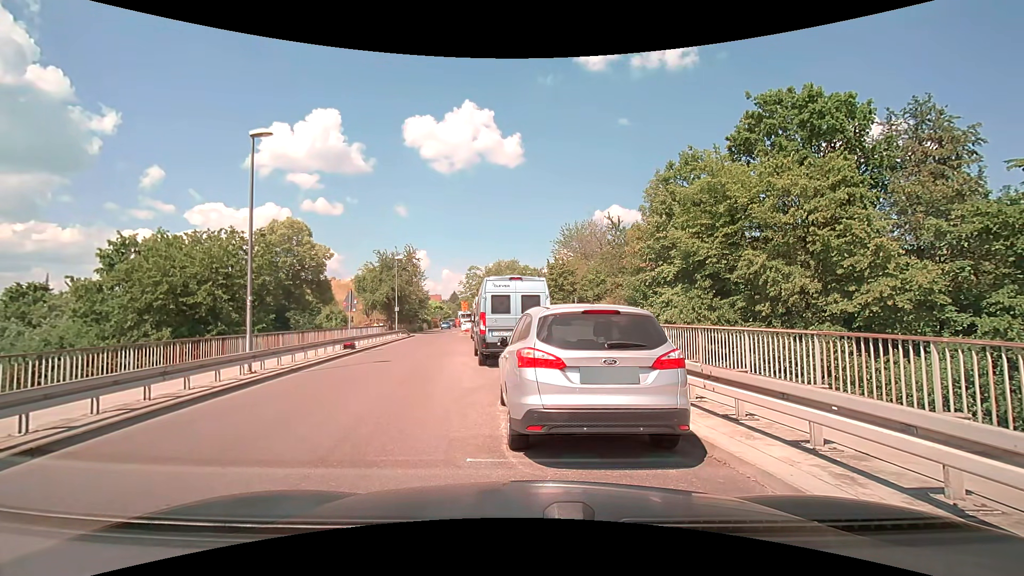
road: residential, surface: asphalt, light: Day
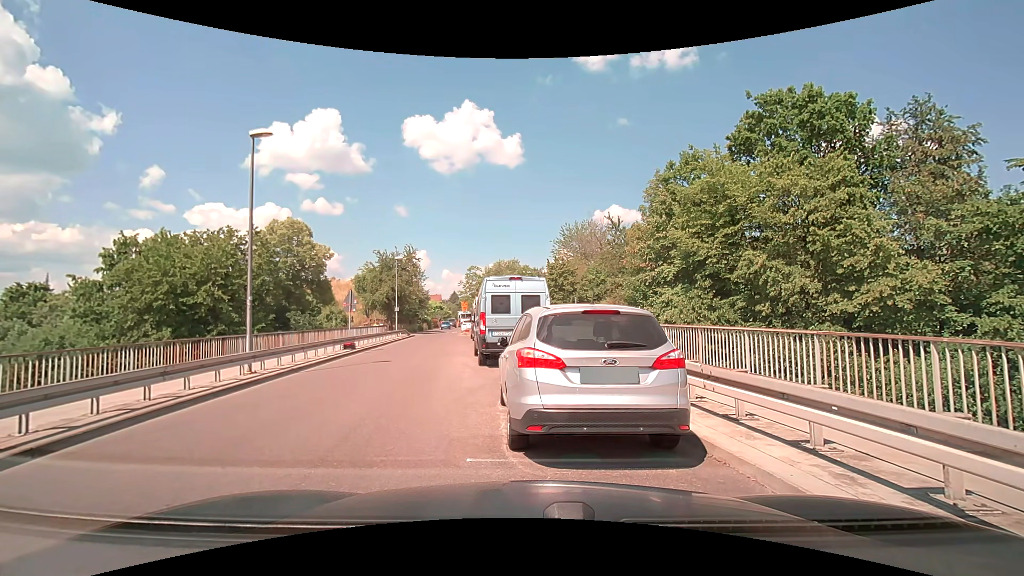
(0.0, 0.0) m; 0°
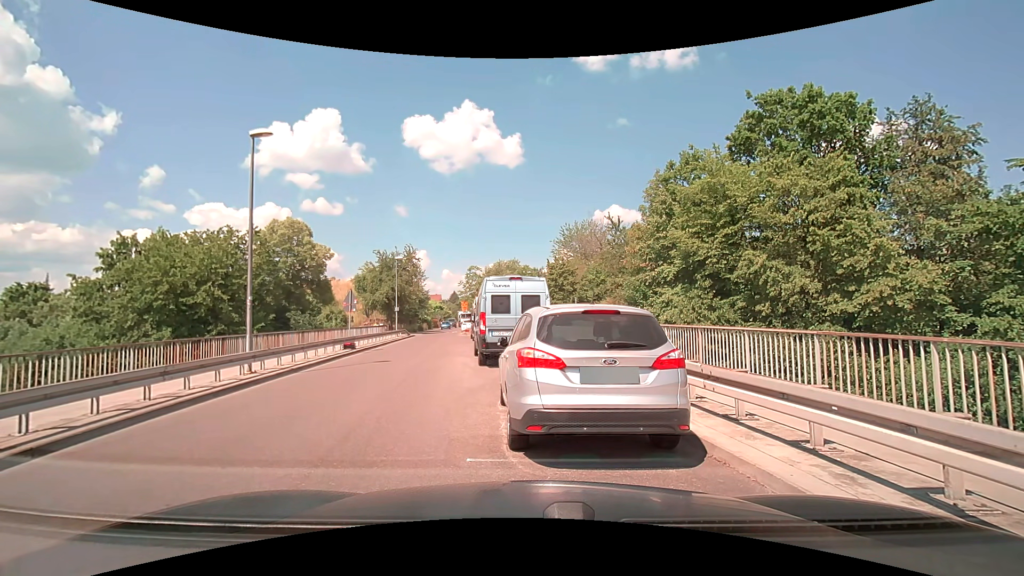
(0.0, 0.0) m; 0°
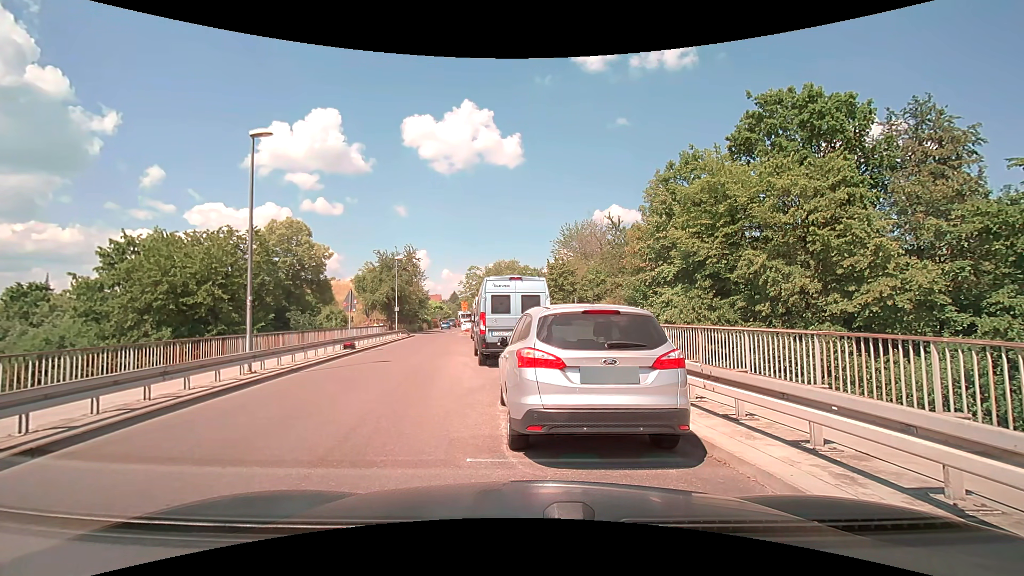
(0.0, 0.0) m; 0°
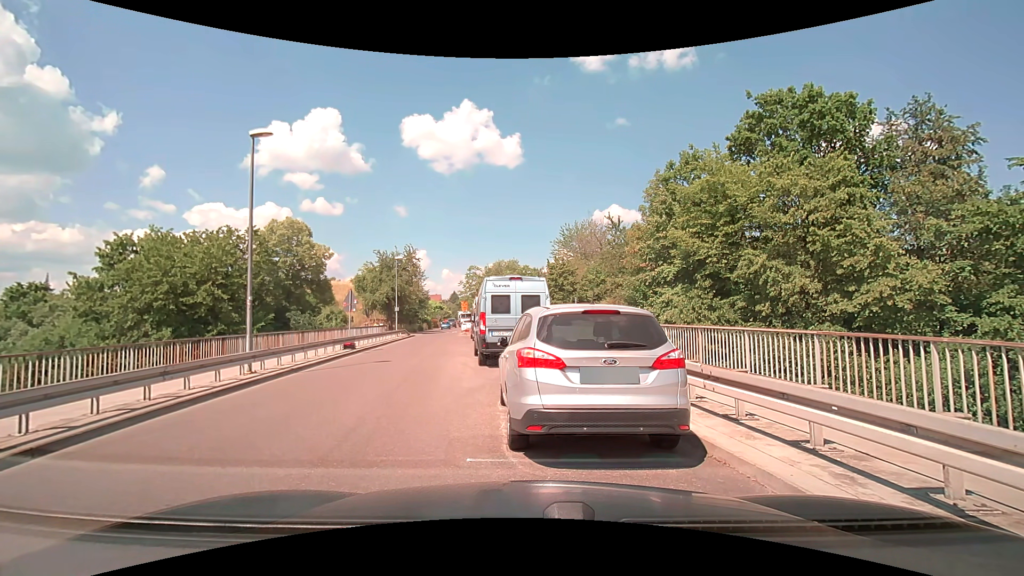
(0.0, 0.0) m; 0°
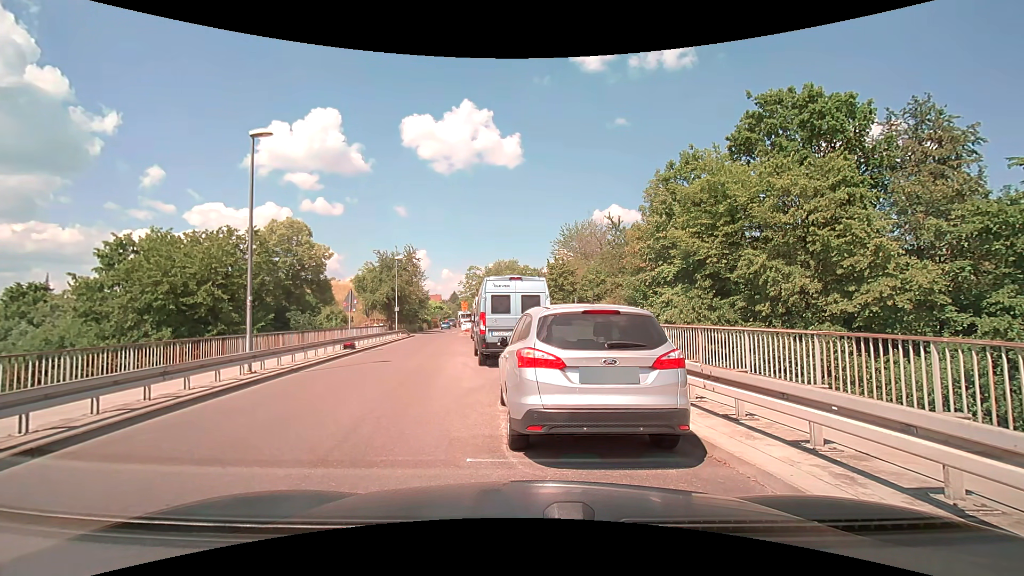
(0.0, 0.0) m; 0°
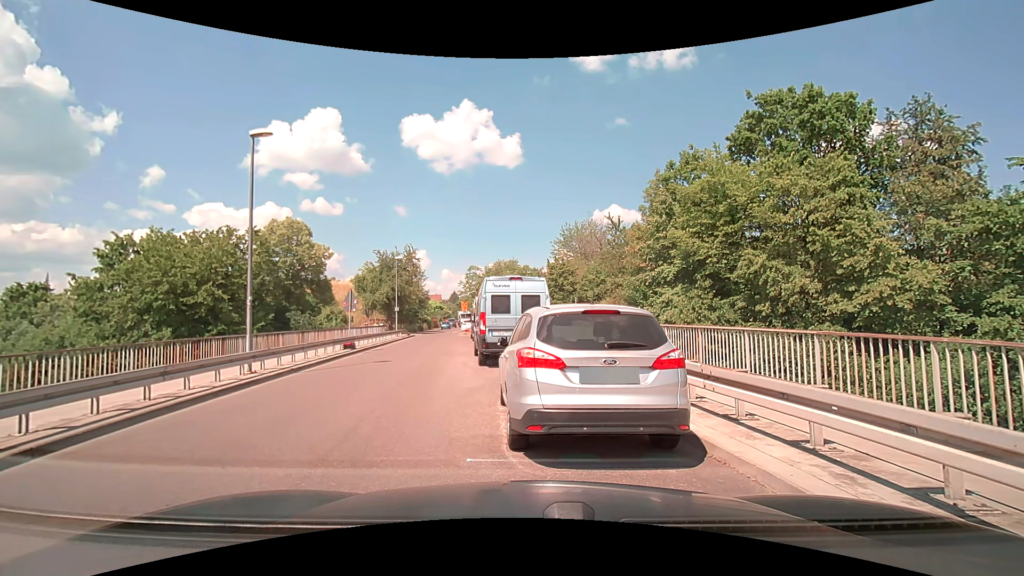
(0.0, 0.0) m; 0°
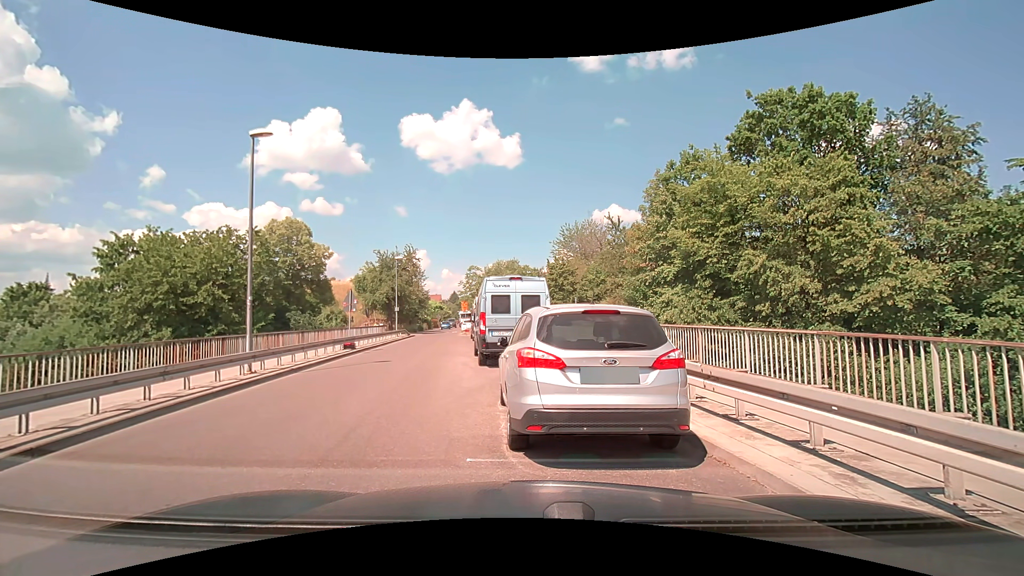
(0.0, 0.0) m; 0°
